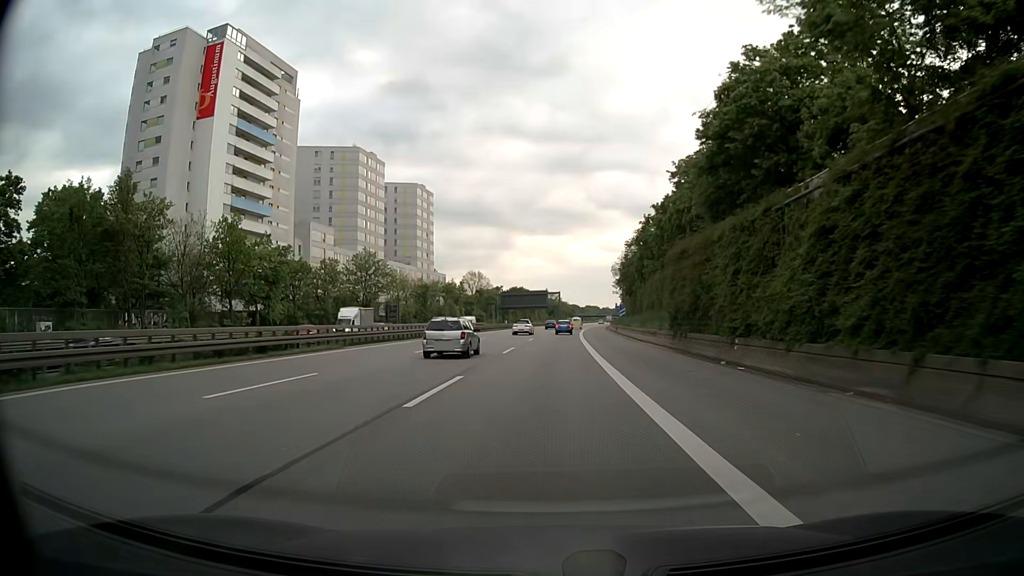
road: motorway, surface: asphalt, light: Day
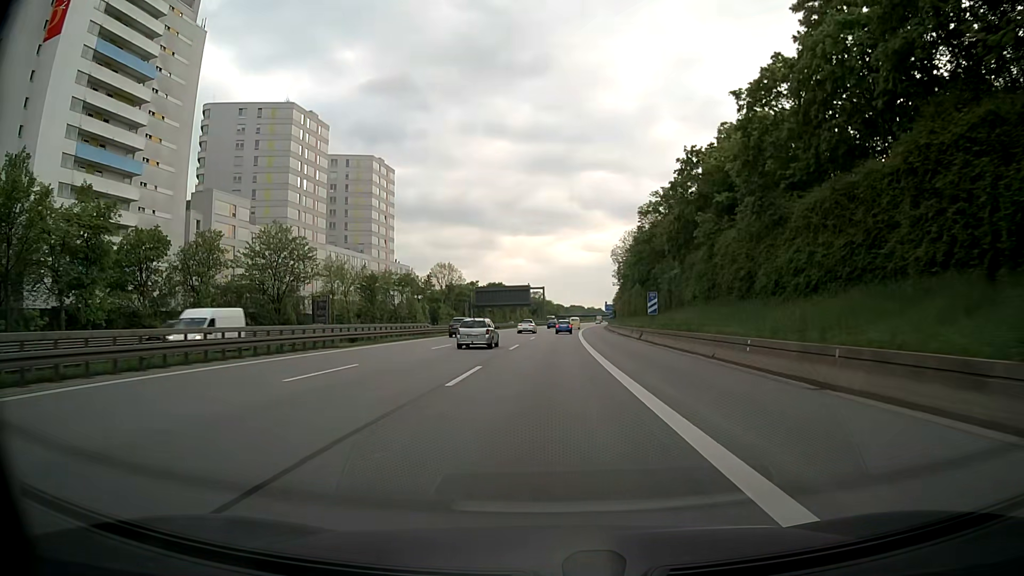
(+0.3, +32.4) m; +1°
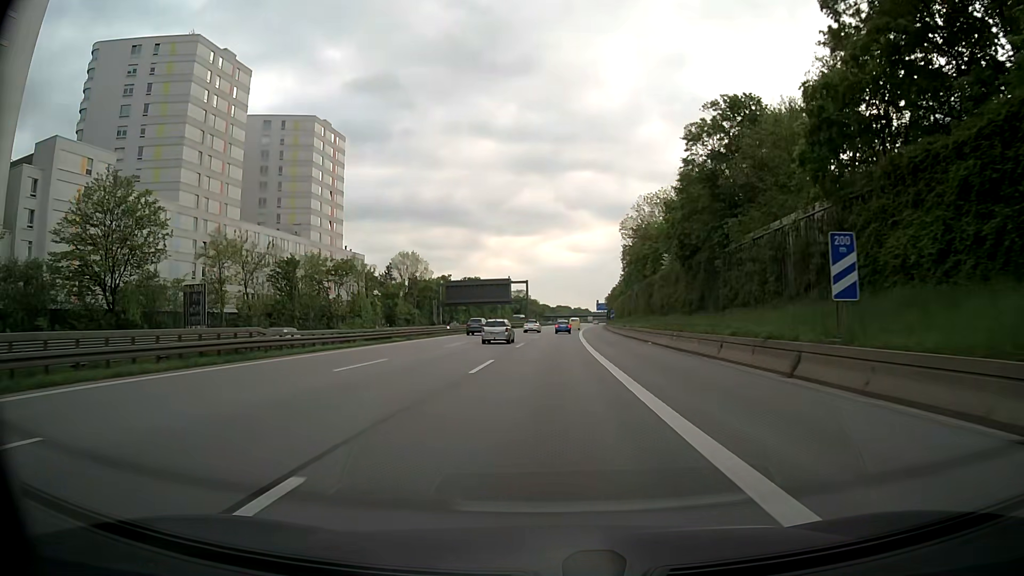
(+0.5, +32.4) m; +1°
(0, +10) (0, +20) (0, +30) (+1, +40) (+1, +50) (+1, +60) (+2, +70) (+2, +80) (+3, +90) (+4, +100) m
